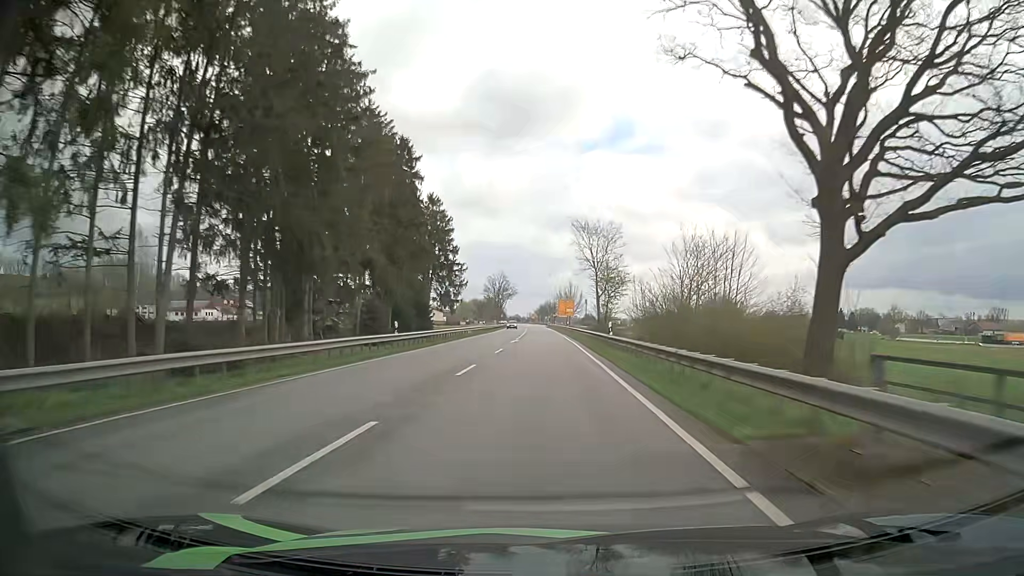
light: Day
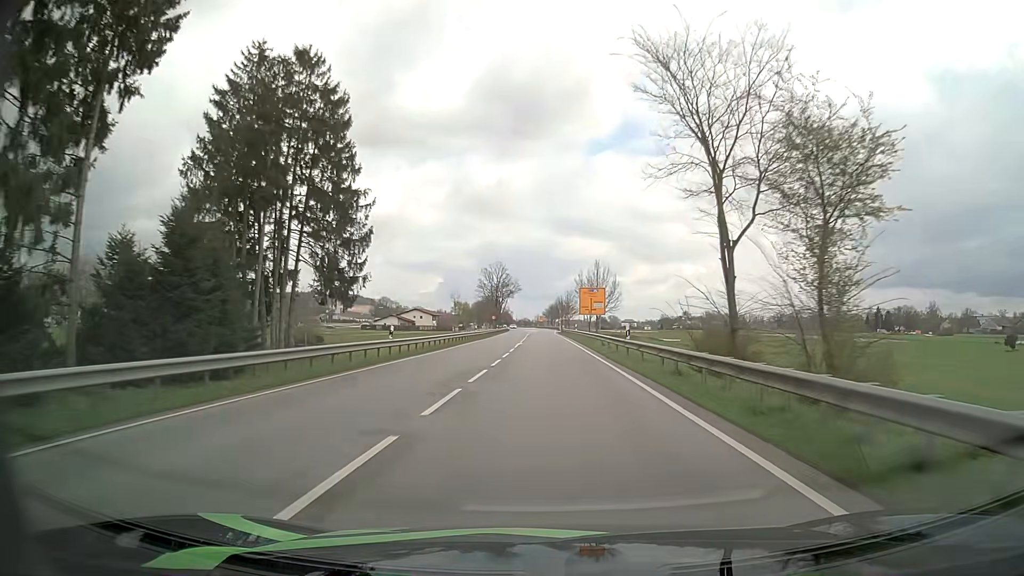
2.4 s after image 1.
(-0.6, +51.8) m; -1°
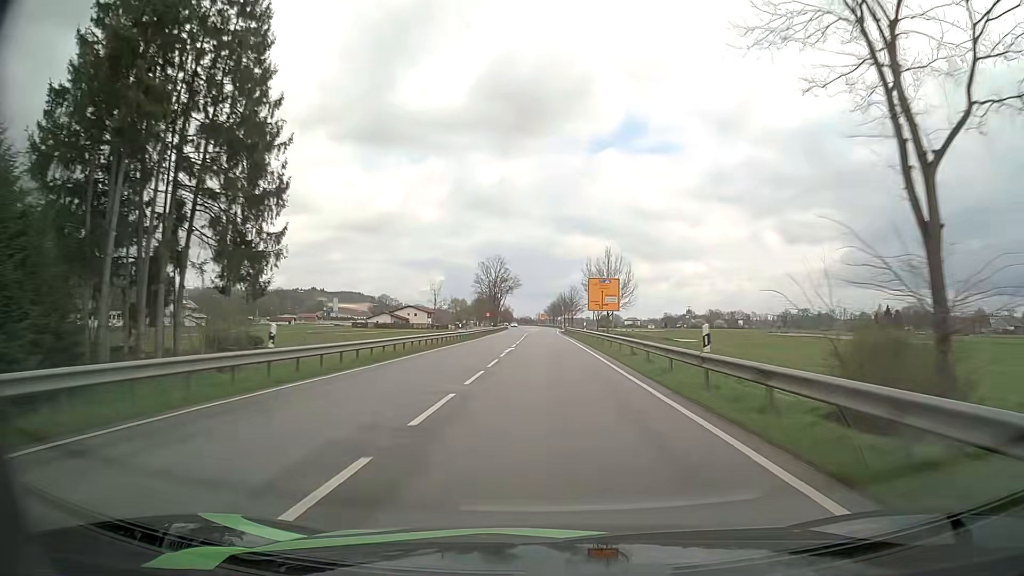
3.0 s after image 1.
(0.0, +13.3) m; 0°
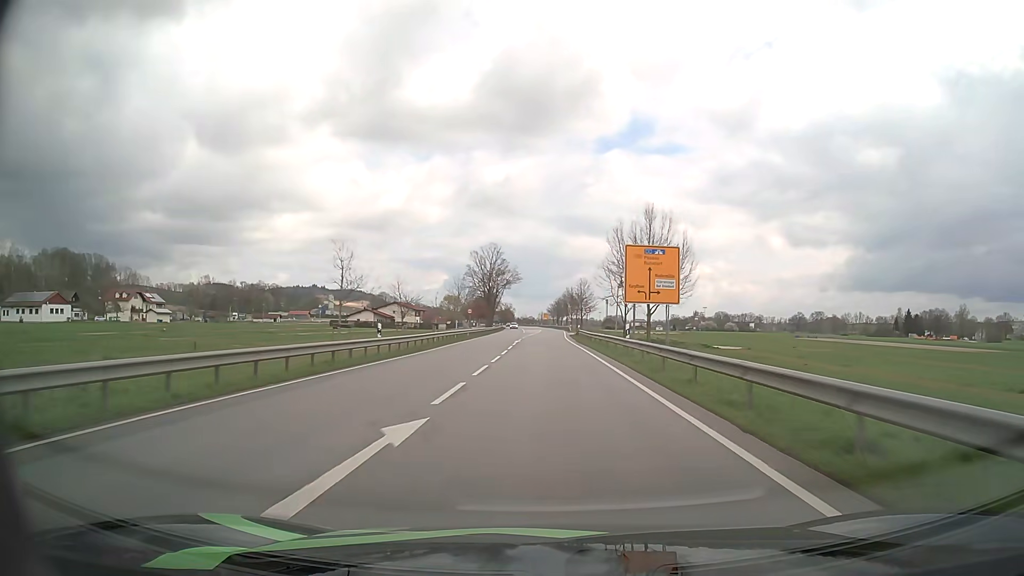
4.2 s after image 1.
(-0.1, +27.2) m; -1°
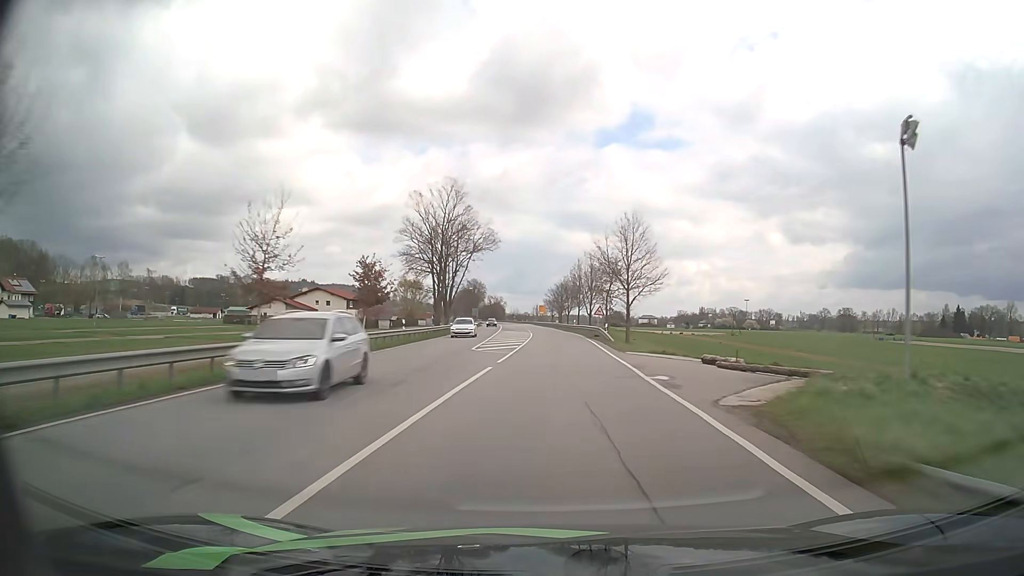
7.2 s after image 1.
(-0.1, +68.9) m; 0°
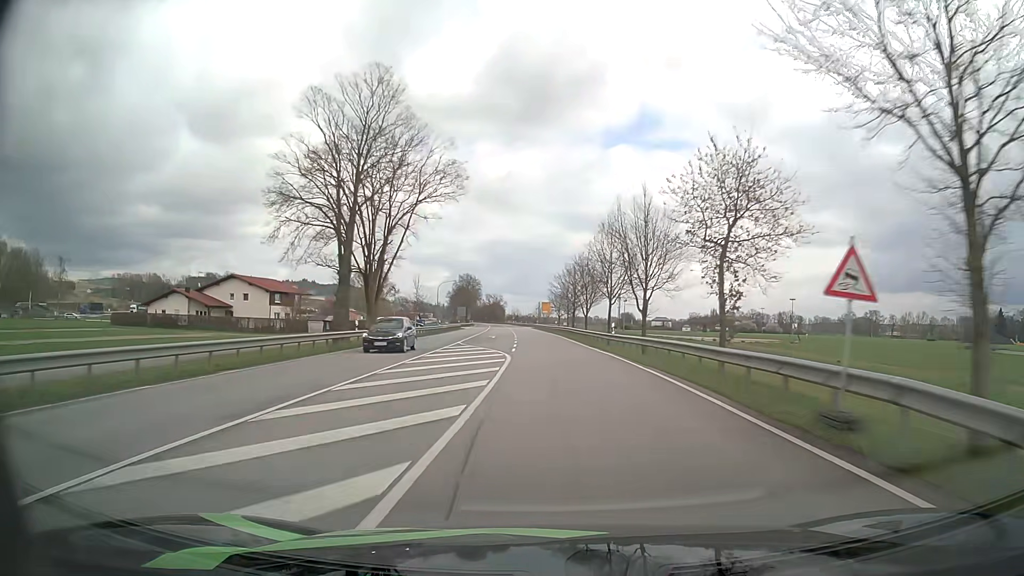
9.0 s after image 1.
(0.0, +41.6) m; 0°
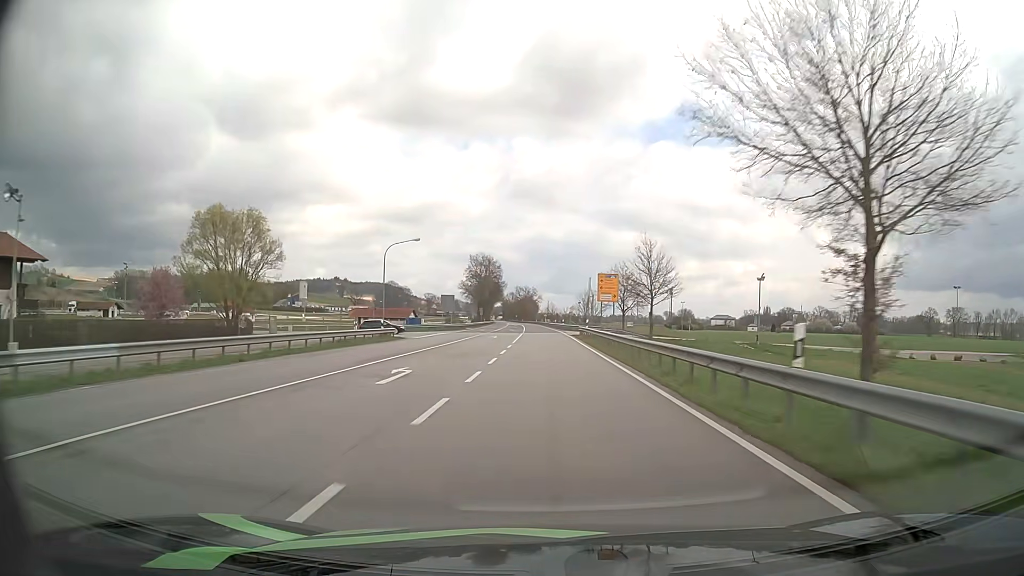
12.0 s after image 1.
(-1.6, +70.4) m; -3°
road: primary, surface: asphalt
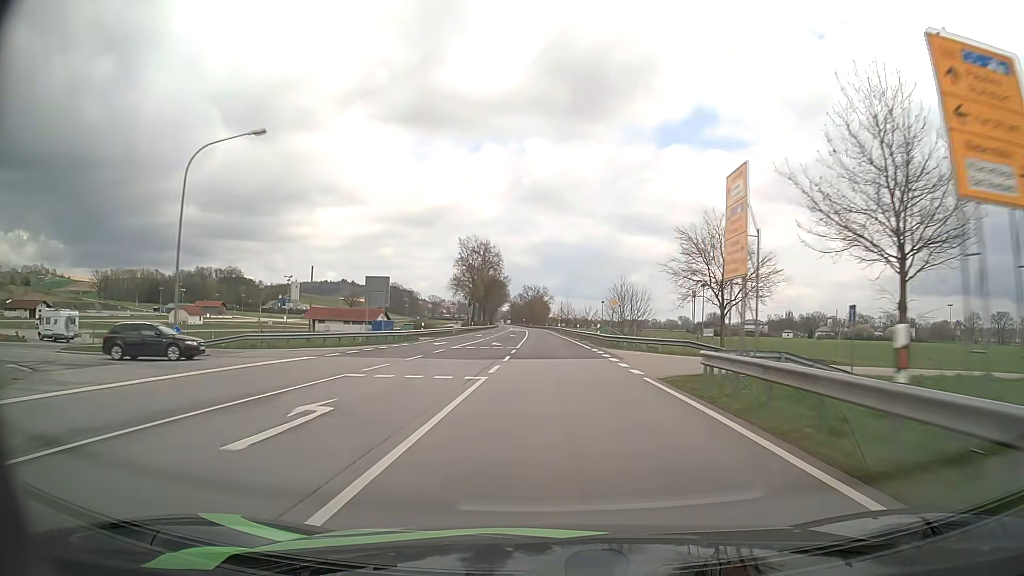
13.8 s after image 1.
(-0.5, +42.7) m; -1°
(0, +10) (0, +20) (0, +30) (0, +40) (0, +50) (-1, +60) (-1, +70) (-1, +80) (-1, +90) (-2, +100) m
